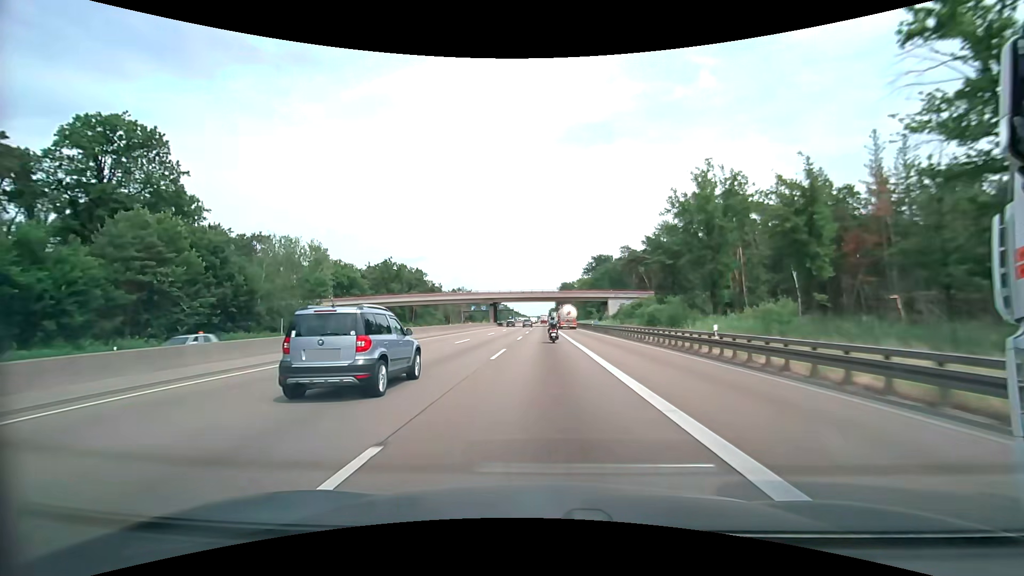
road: motorway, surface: asphalt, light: Day
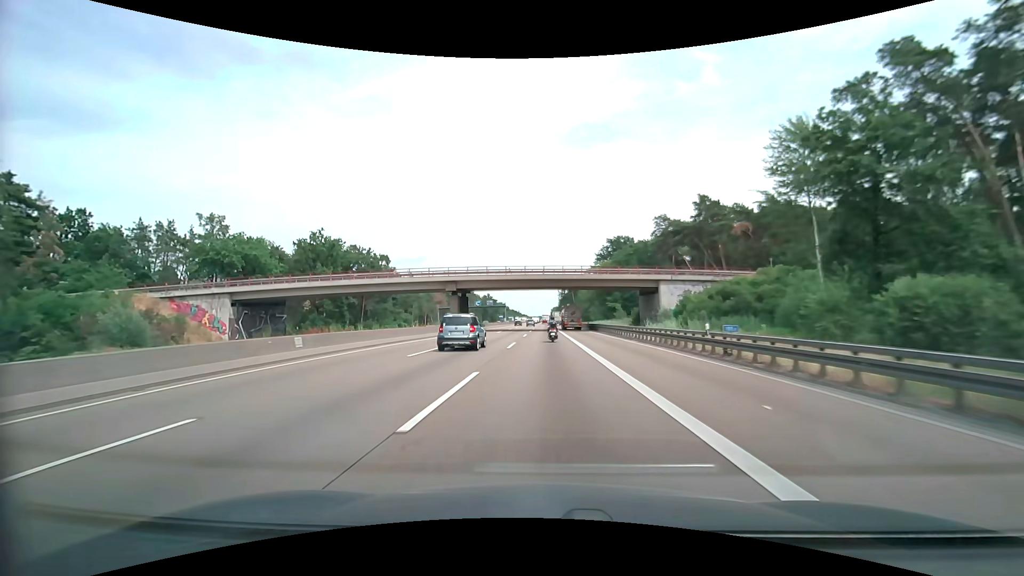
(0.0, +46.8) m; 0°
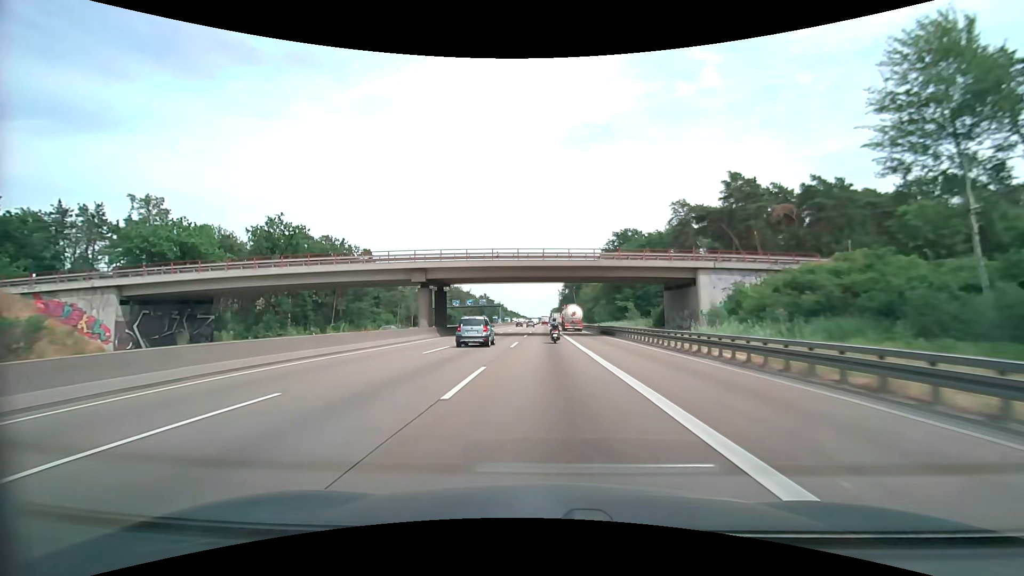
(0.0, +15.5) m; 0°
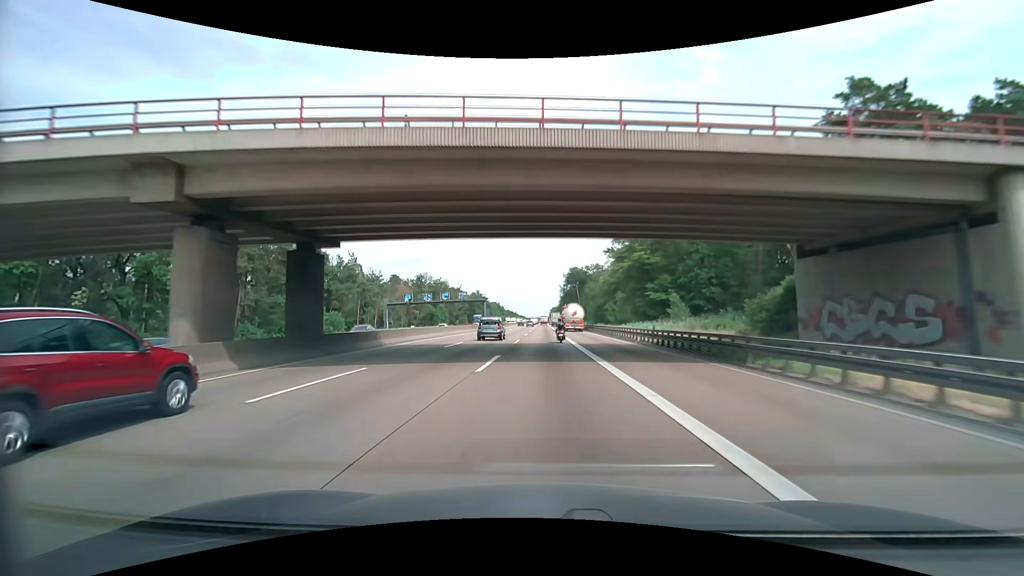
(+0.1, +30.9) m; 0°
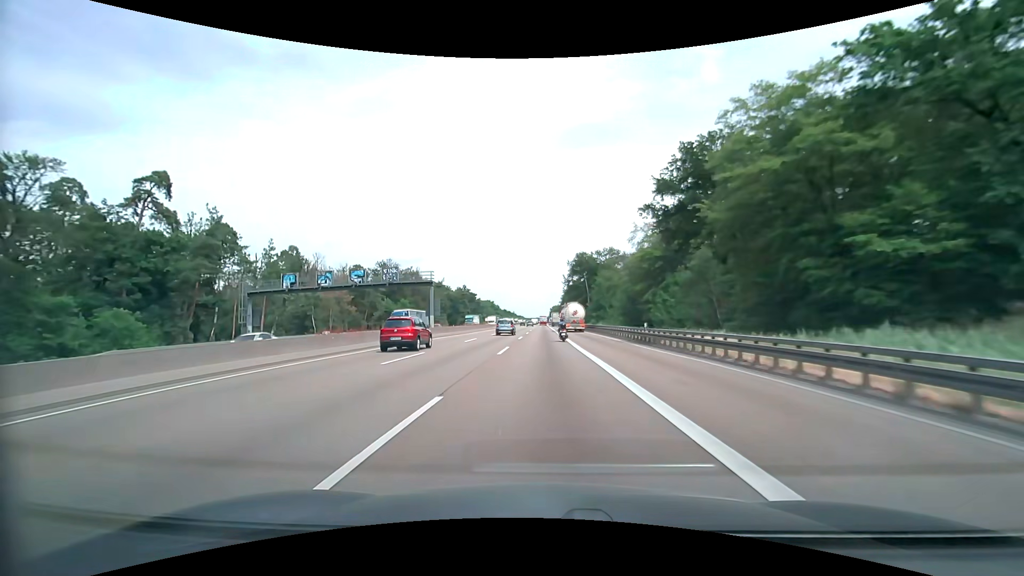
(0.0, +46.2) m; 0°
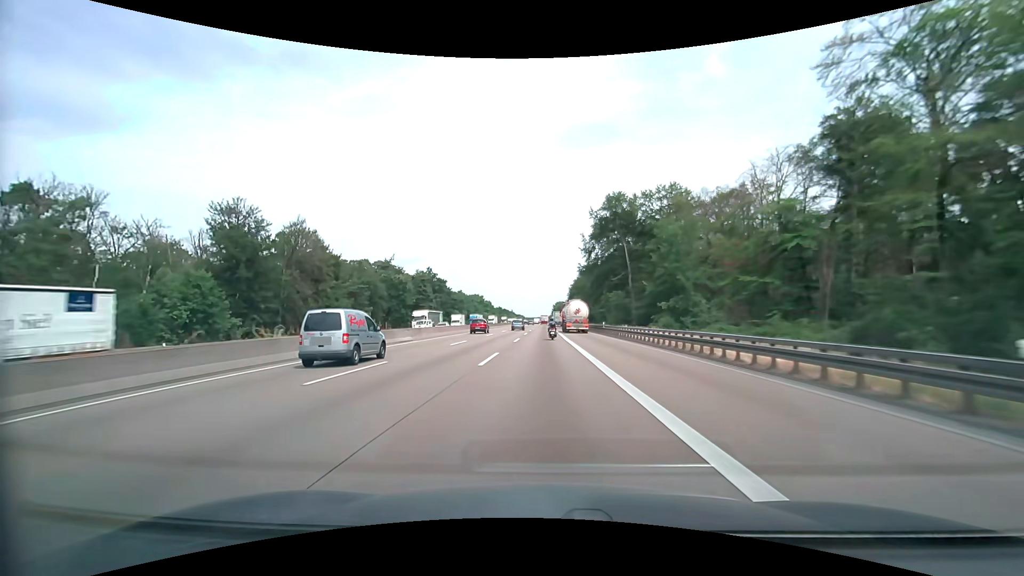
(0.0, +77.3) m; 0°
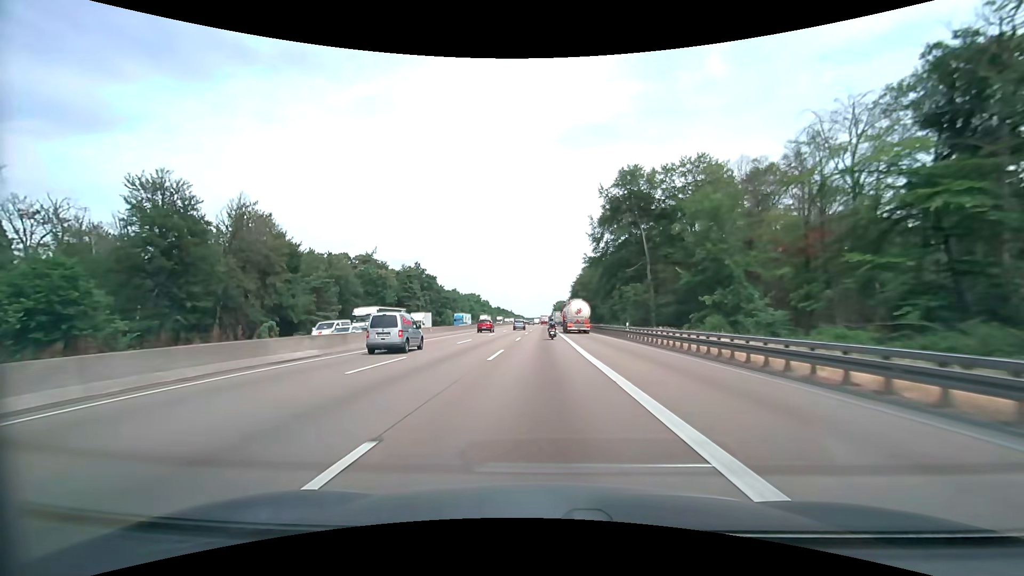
(0.0, +15.6) m; 0°
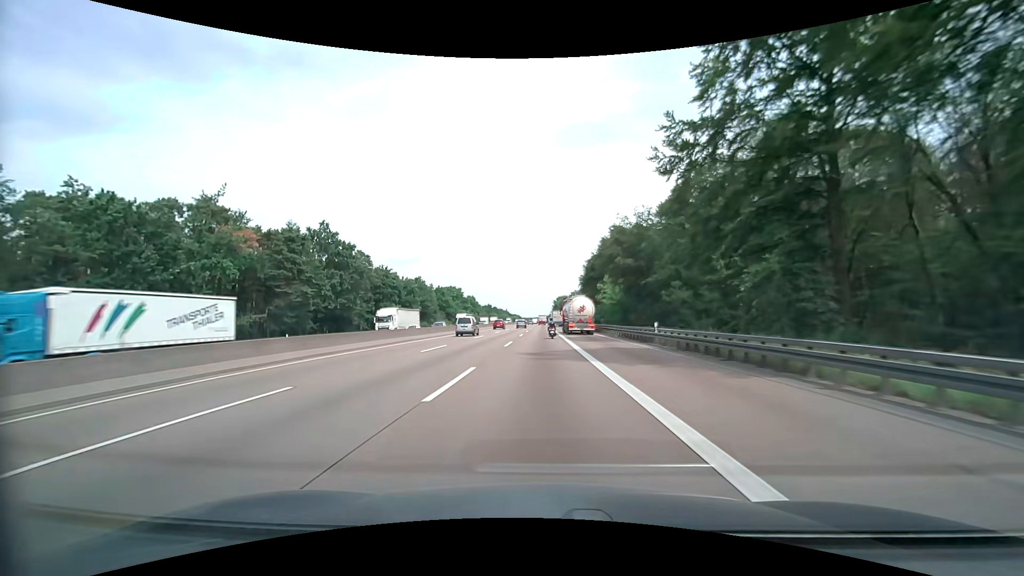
(-0.1, +62.7) m; 0°
(0, +10) (0, +20) (0, +30) (0, +40) (0, +50) (0, +60) (0, +70) (0, +80) (0, +90) (0, +100) m
